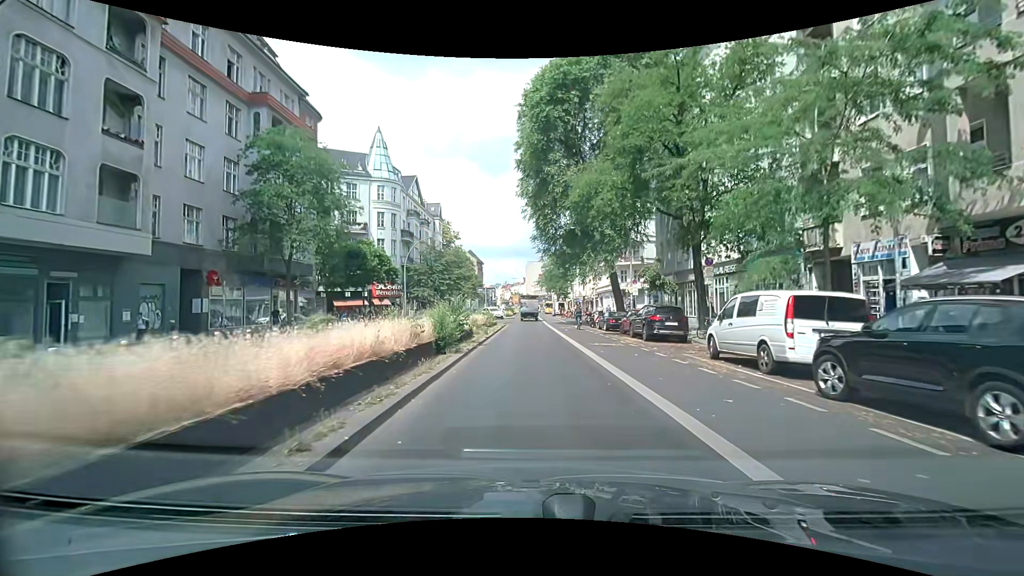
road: secondary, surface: asphalt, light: Day
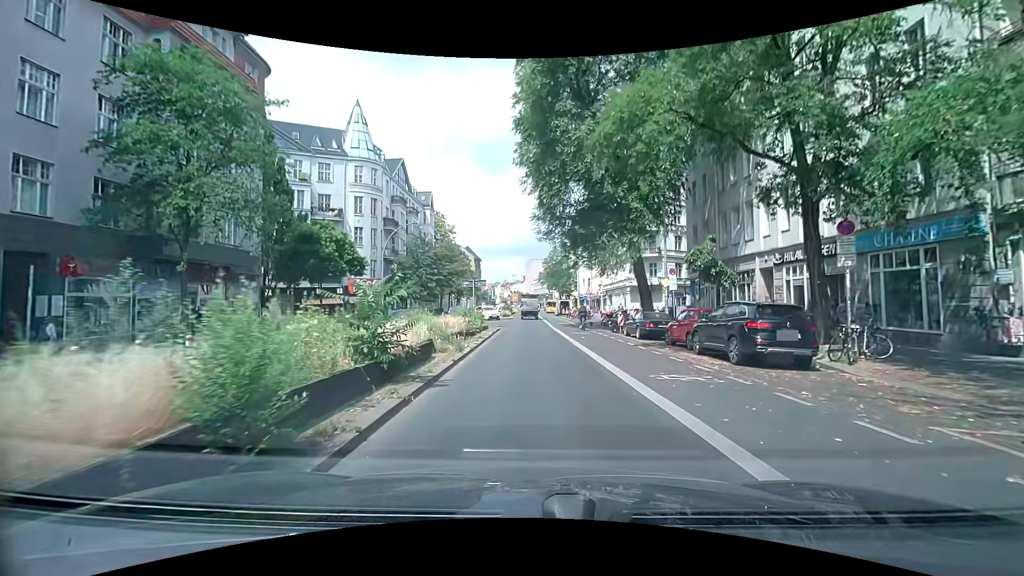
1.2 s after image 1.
(-0.1, +9.5) m; 0°
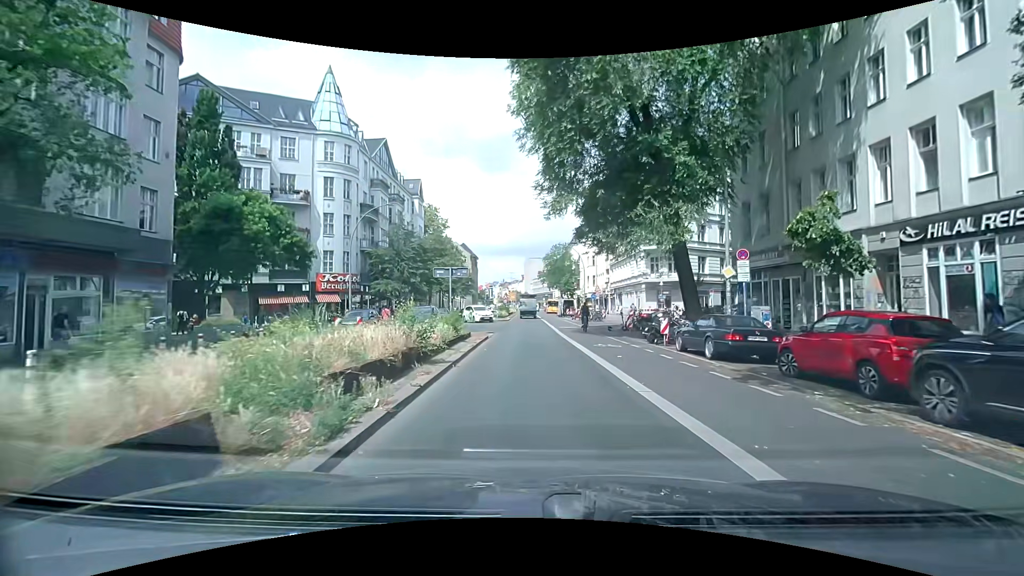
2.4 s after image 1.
(0.0, +9.1) m; 0°
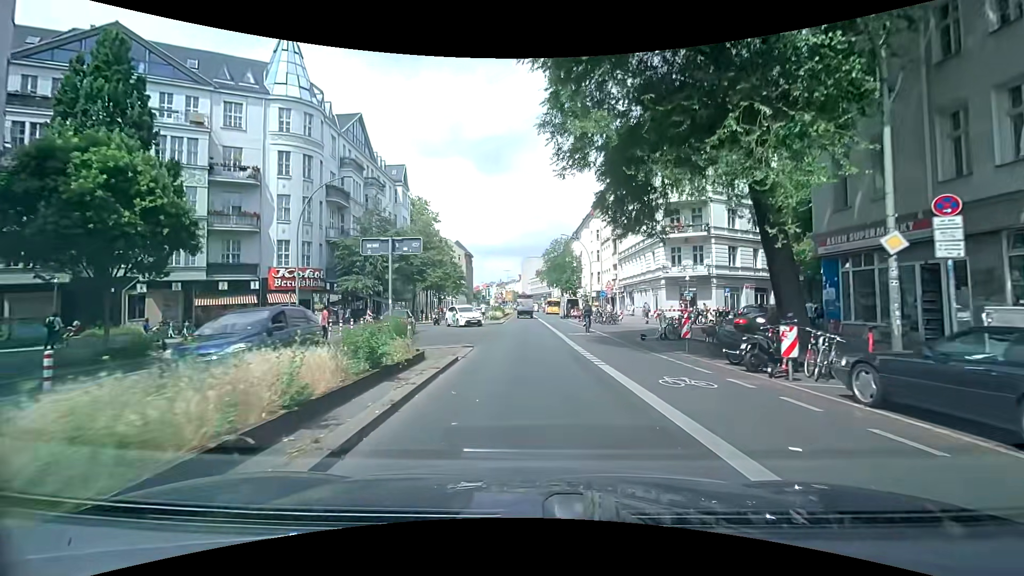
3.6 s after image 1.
(0.0, +9.3) m; 0°
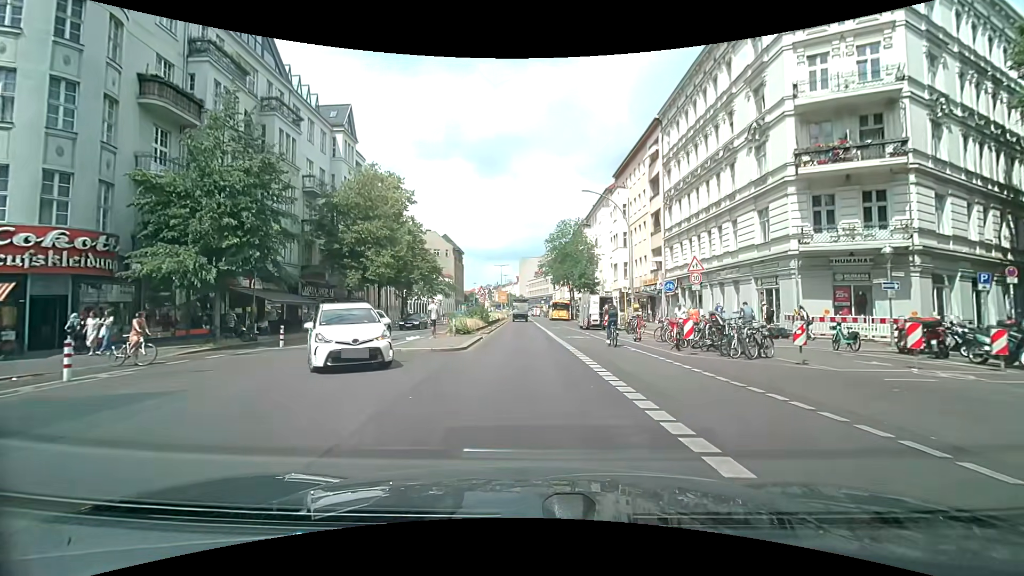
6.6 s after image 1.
(+0.3, +24.1) m; +1°
